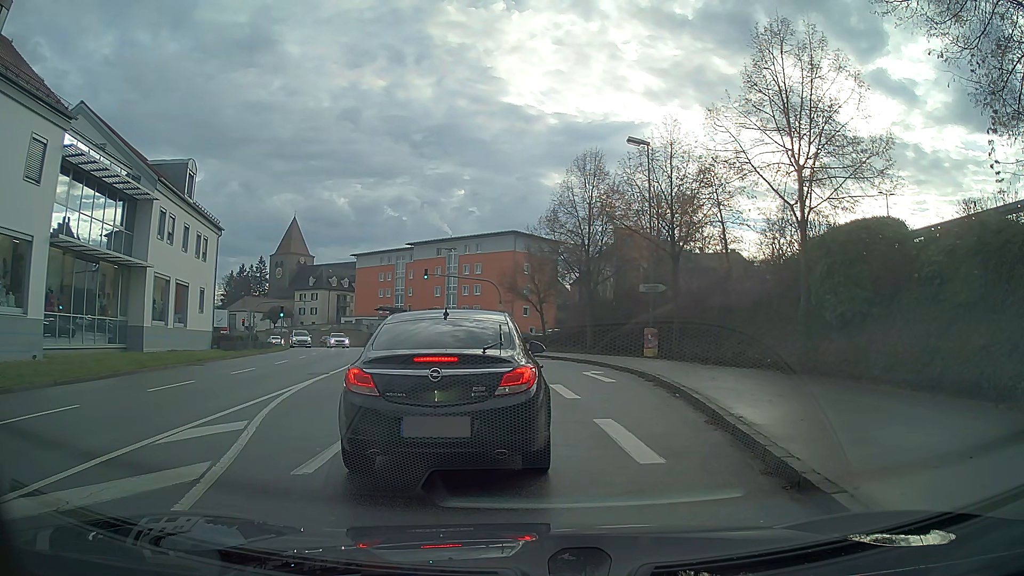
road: tertiary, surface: asphalt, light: Day
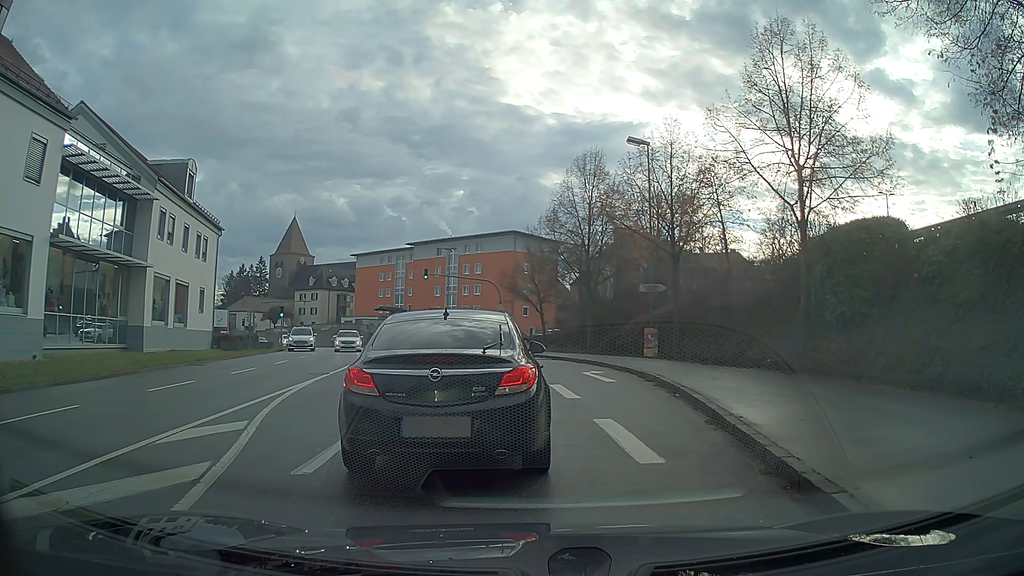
(0.0, 0.0) m; 0°
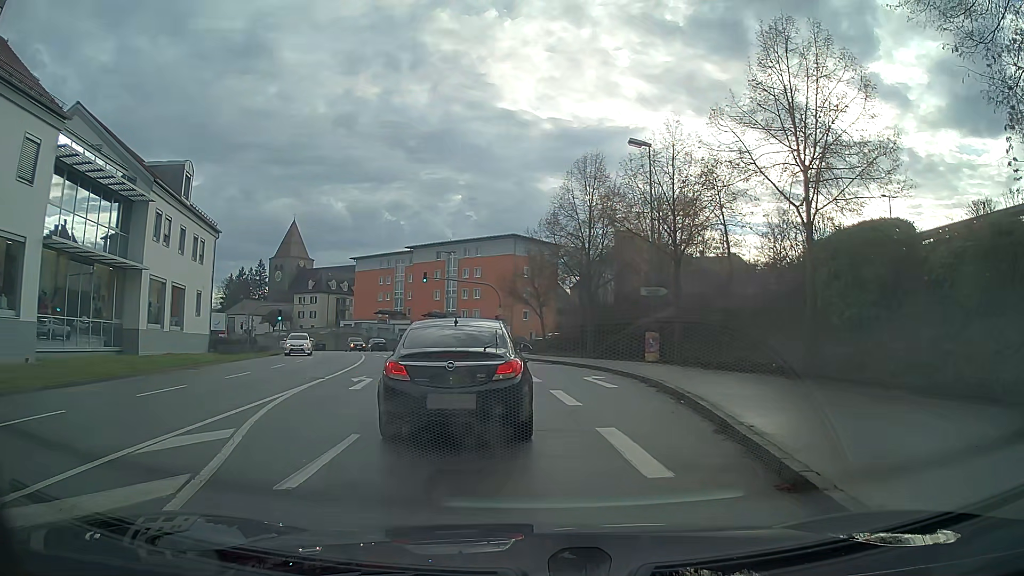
(0.0, +0.5) m; 0°
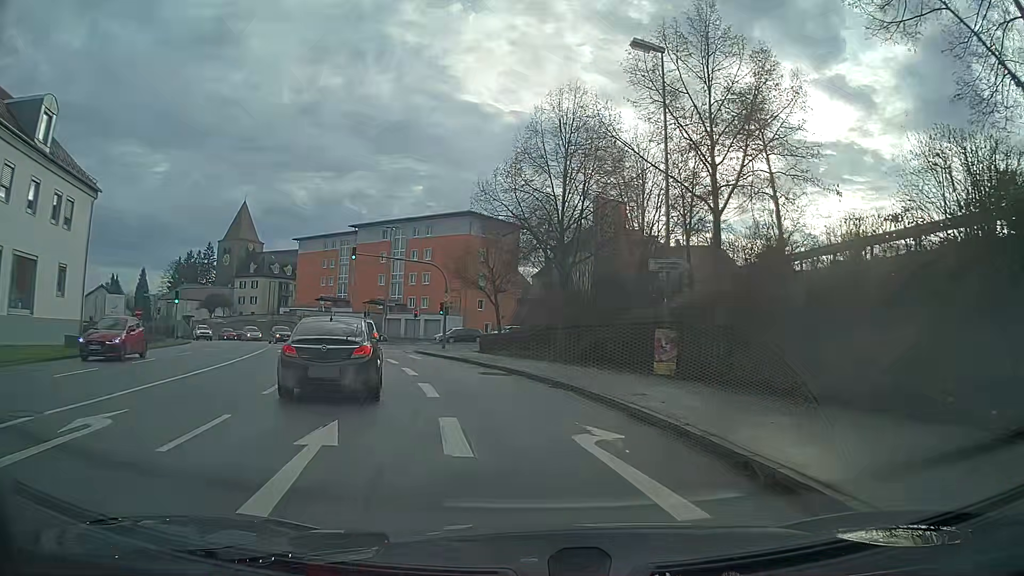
(+0.3, +11.6) m; +2°
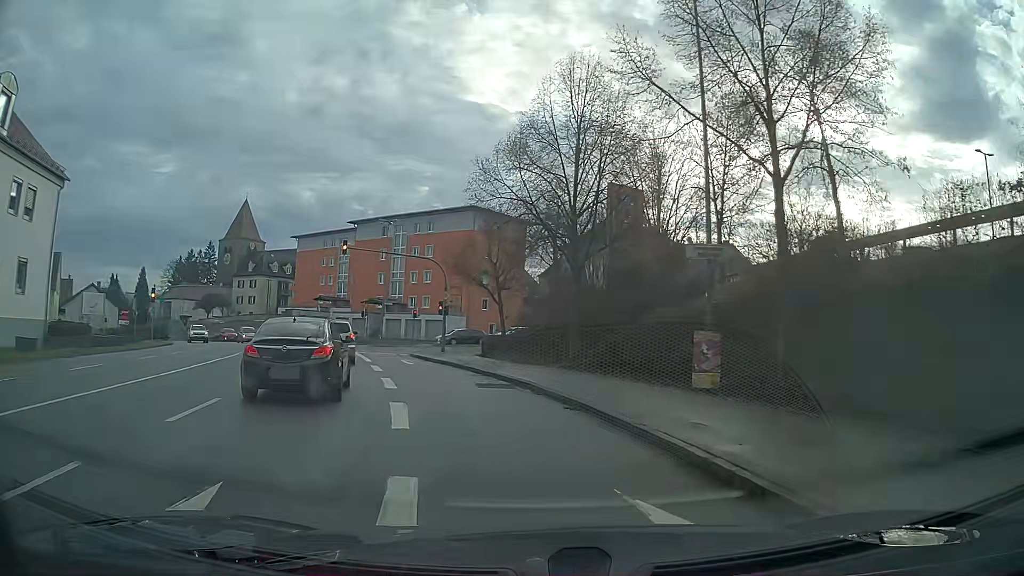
(0.0, +4.0) m; -1°
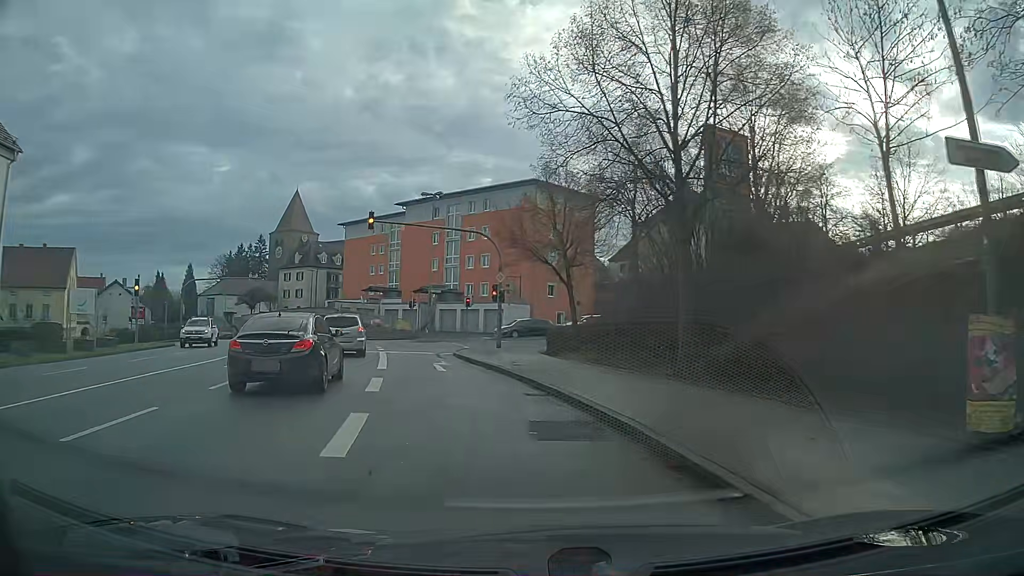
(-0.4, +8.5) m; -6°
